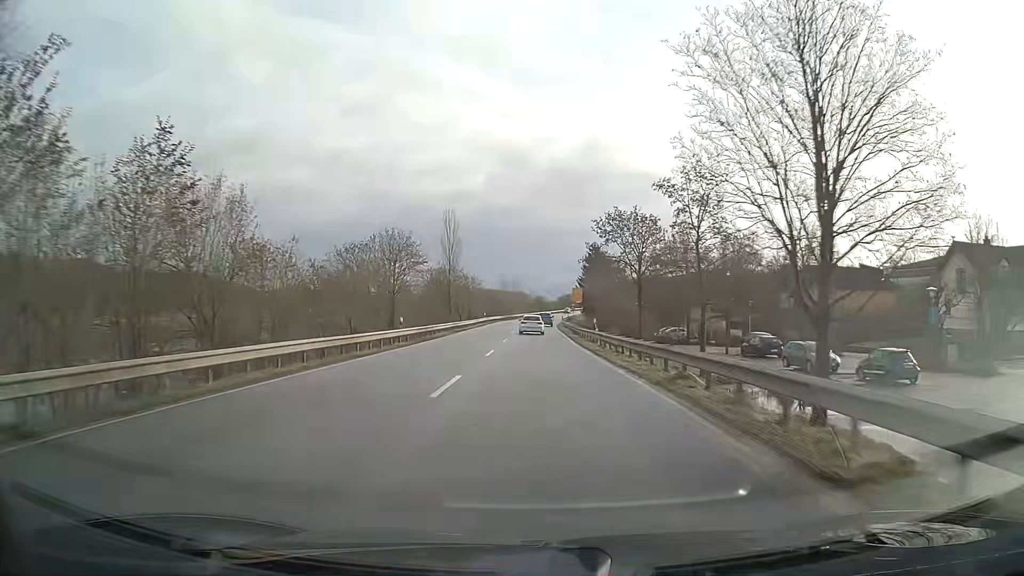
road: primary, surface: asphalt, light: Day
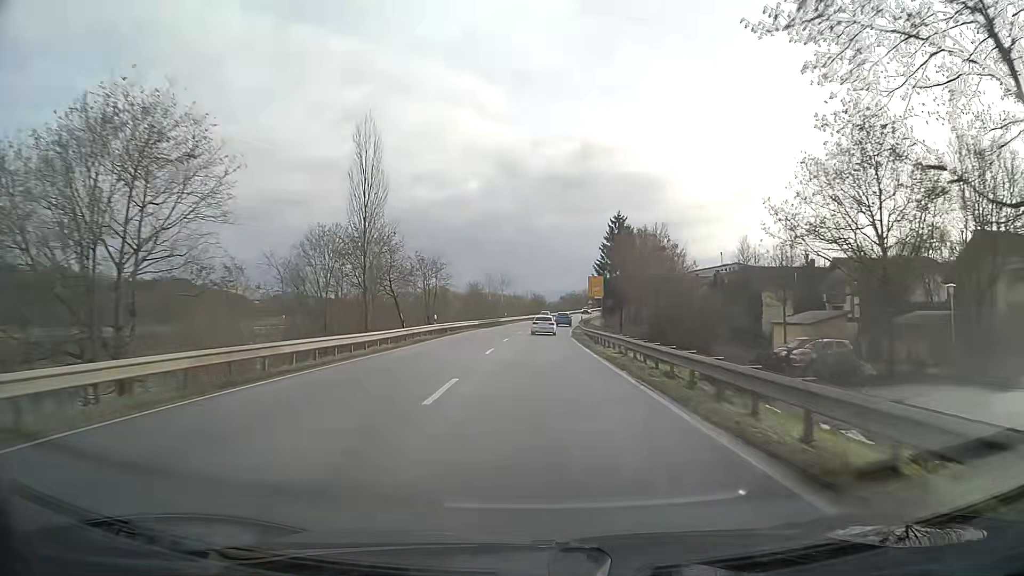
(+0.1, +39.0) m; +1°
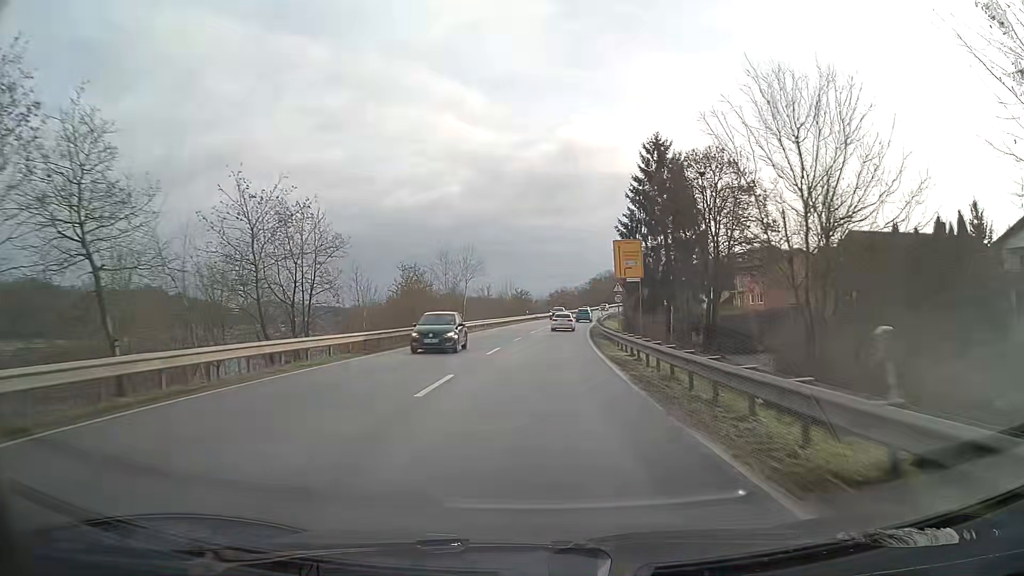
(+0.4, +36.5) m; +1°
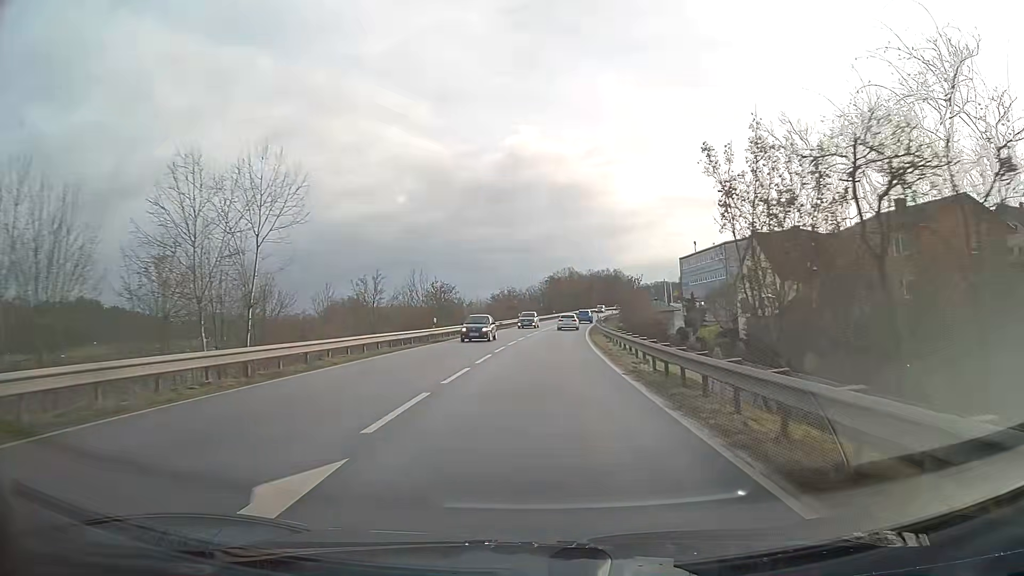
(+1.5, +45.7) m; +4°
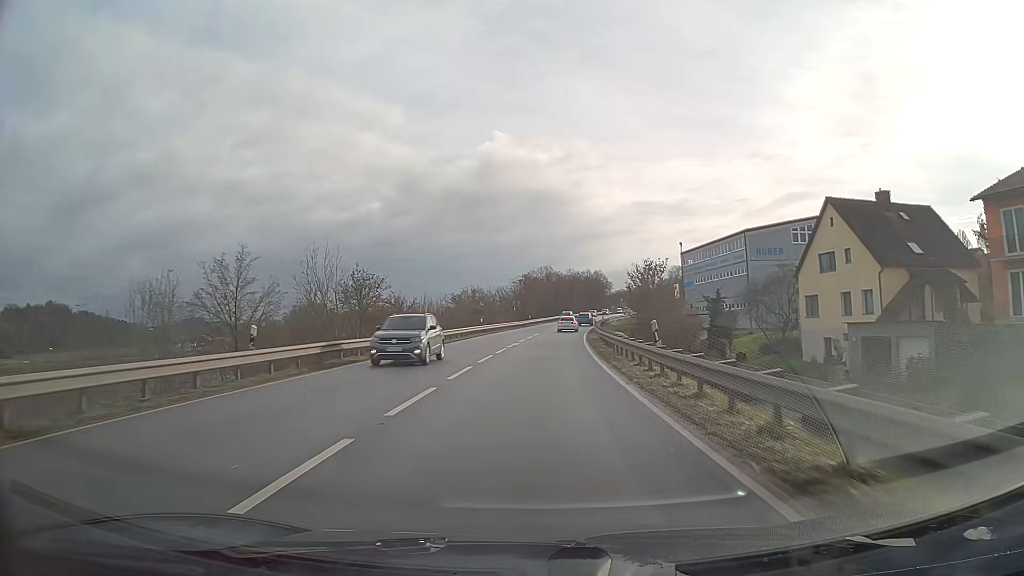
(+0.6, +22.2) m; +3°
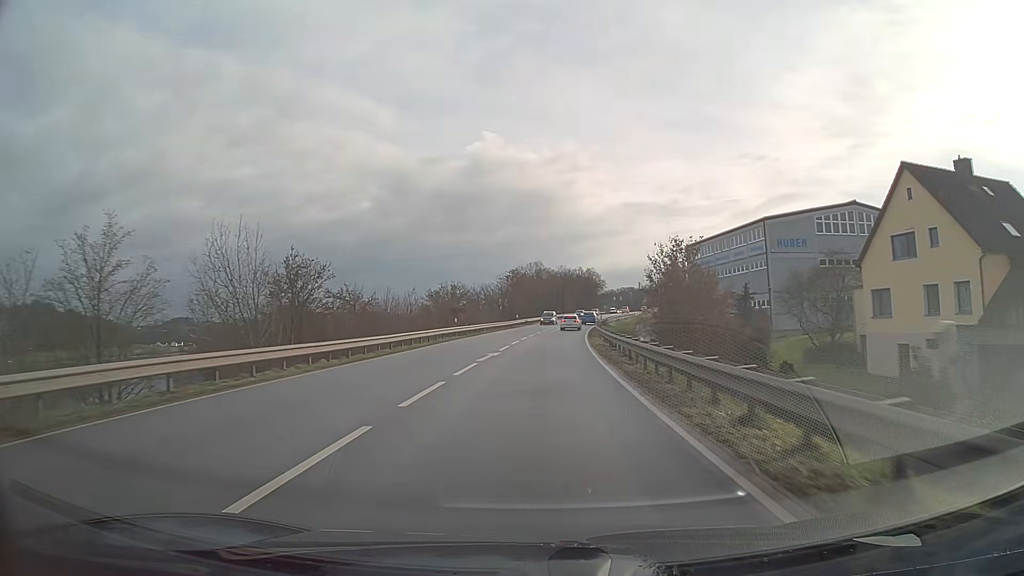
(+0.1, +11.1) m; +1°
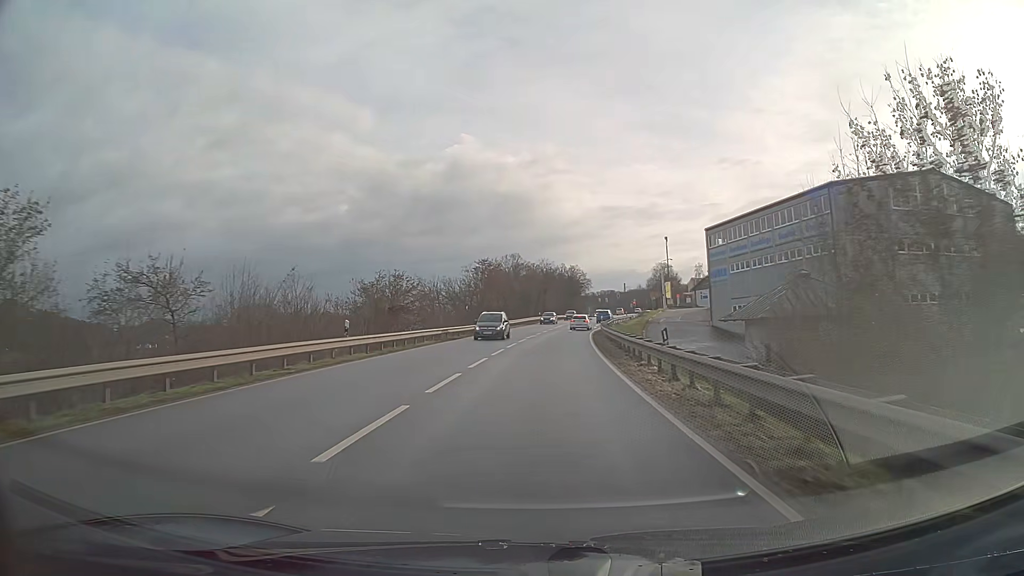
(+0.4, +22.1) m; +2°
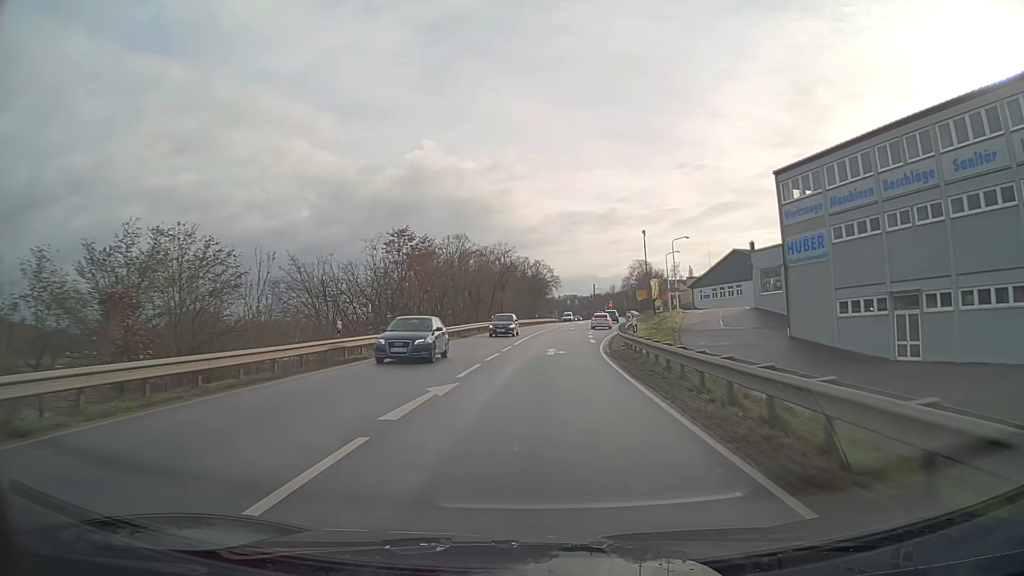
(+1.0, +32.7) m; +3°
